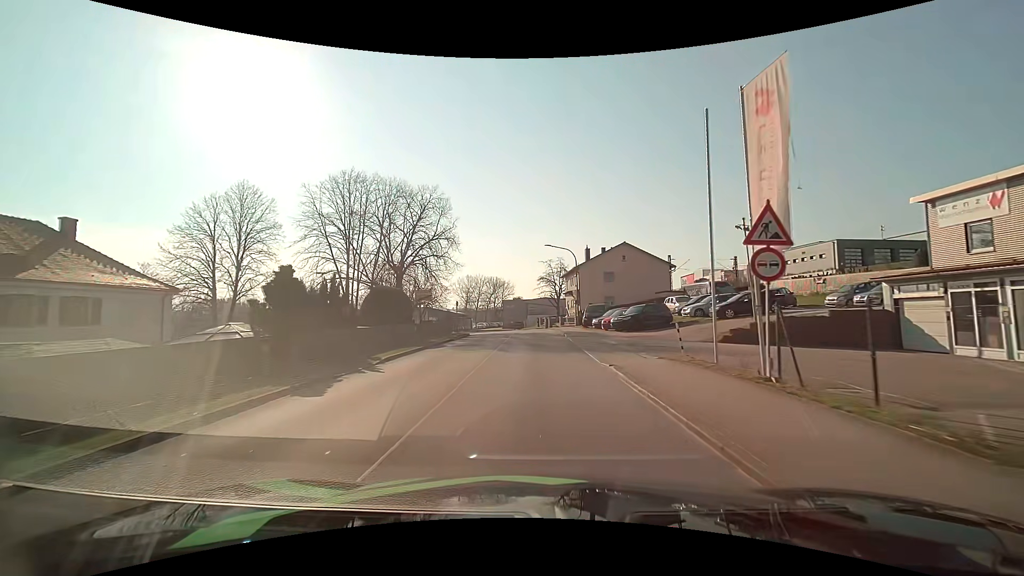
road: unclassified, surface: asphalt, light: Day
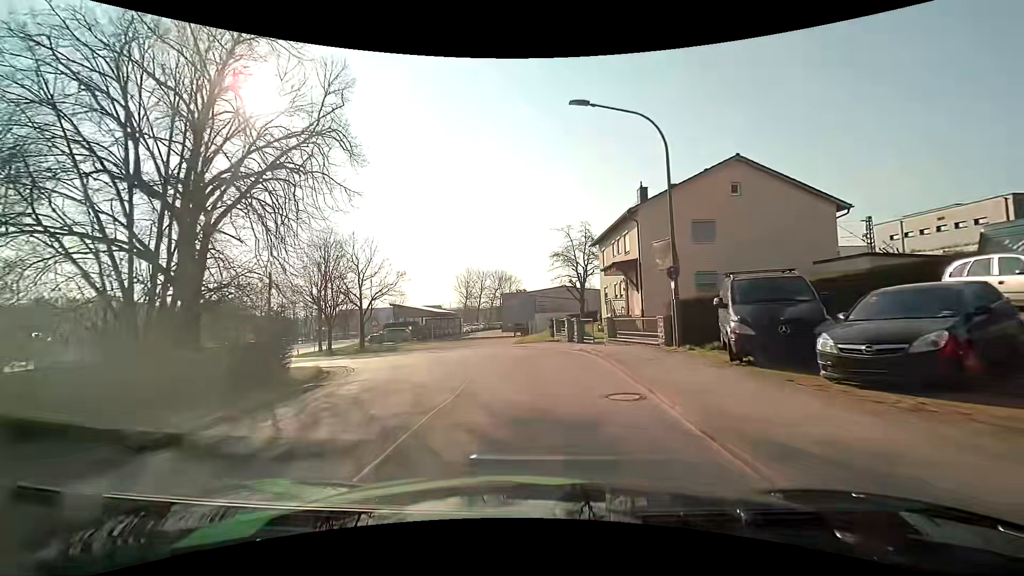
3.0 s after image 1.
(0.0, +29.6) m; -1°
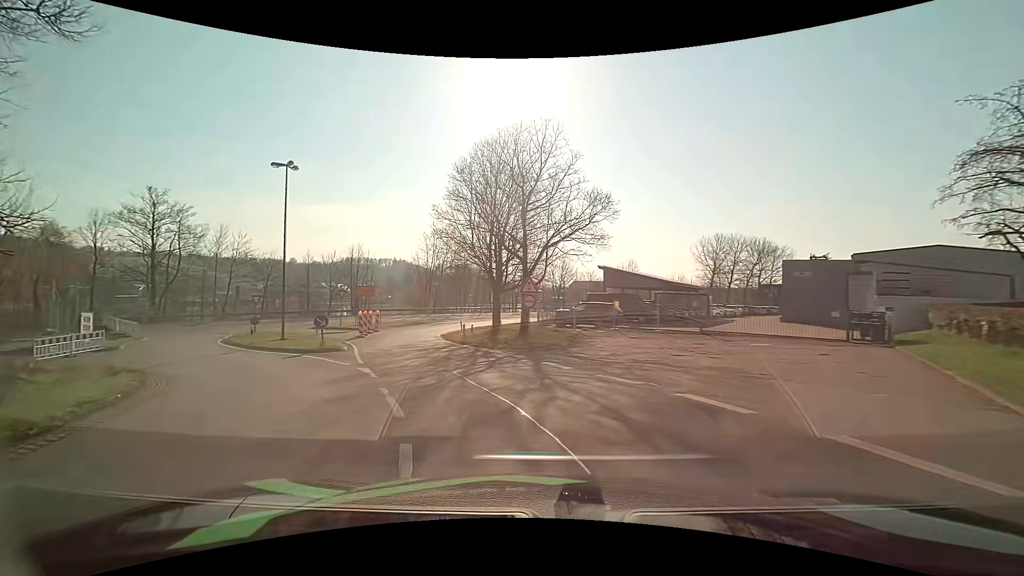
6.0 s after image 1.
(-3.7, +23.9) m; -26°
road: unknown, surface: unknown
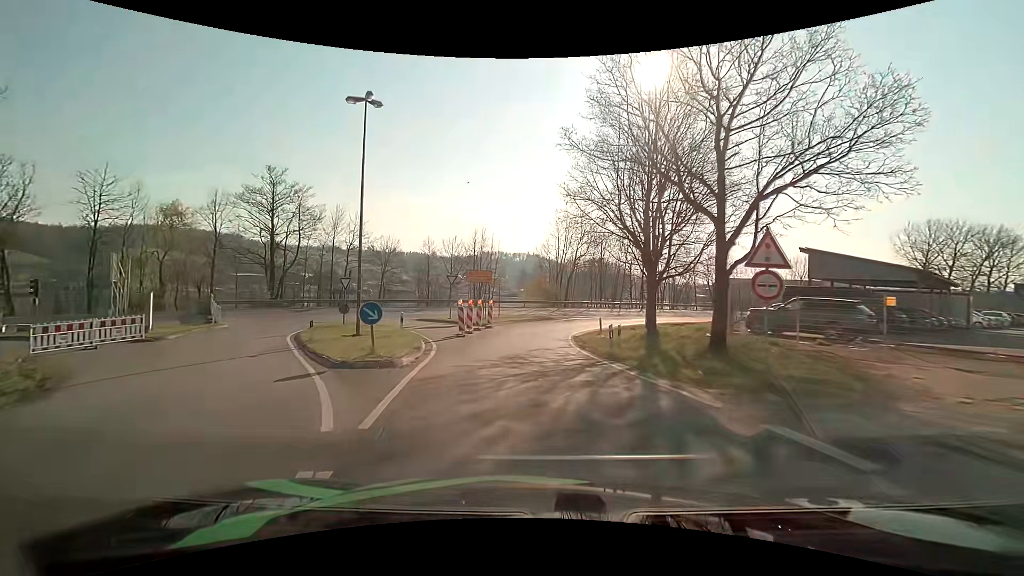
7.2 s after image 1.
(-1.6, +10.2) m; -15°
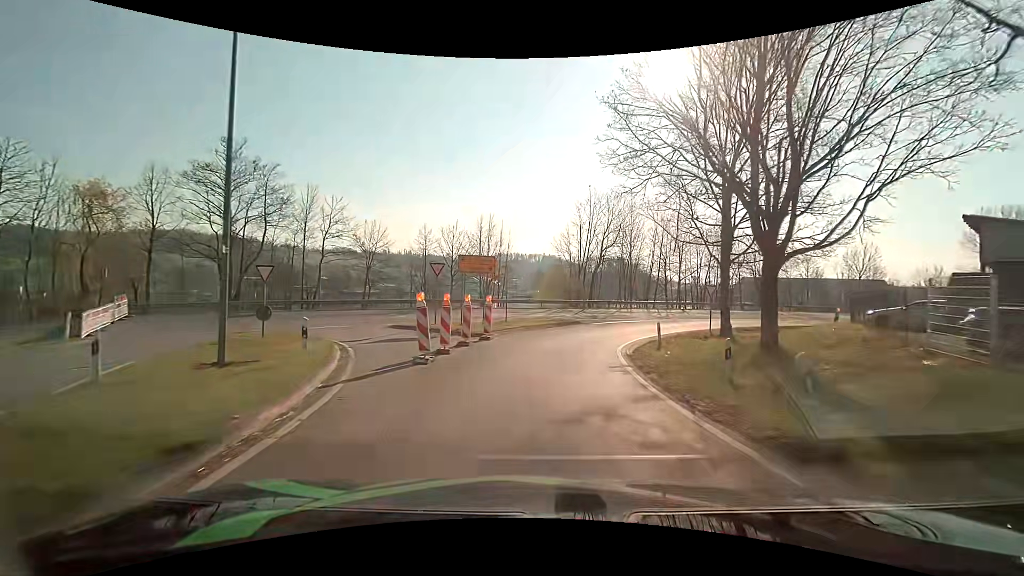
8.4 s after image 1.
(-0.3, +10.7) m; -2°
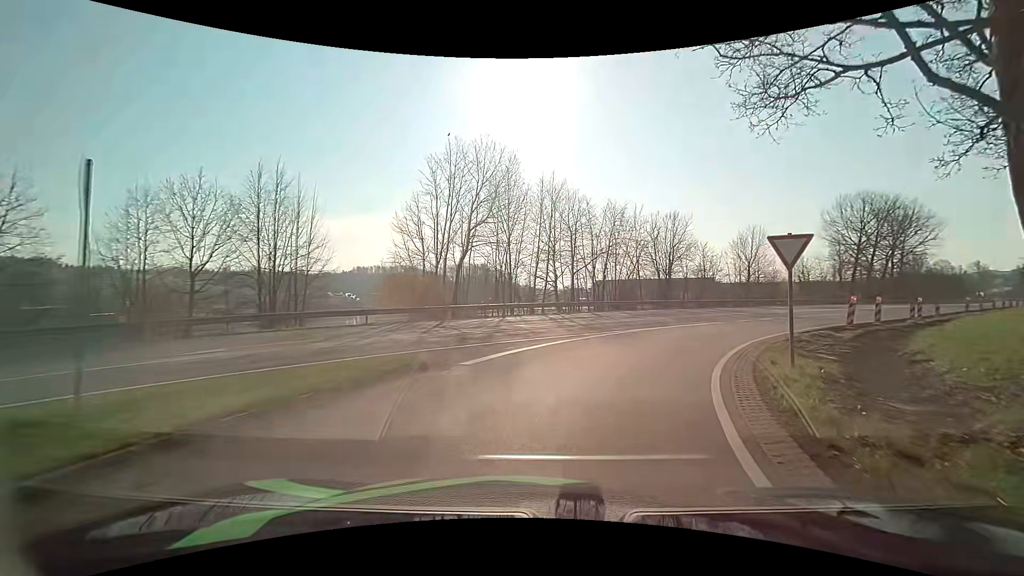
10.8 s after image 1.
(+1.5, +20.5) m; +15°
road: unclassified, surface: asphalt
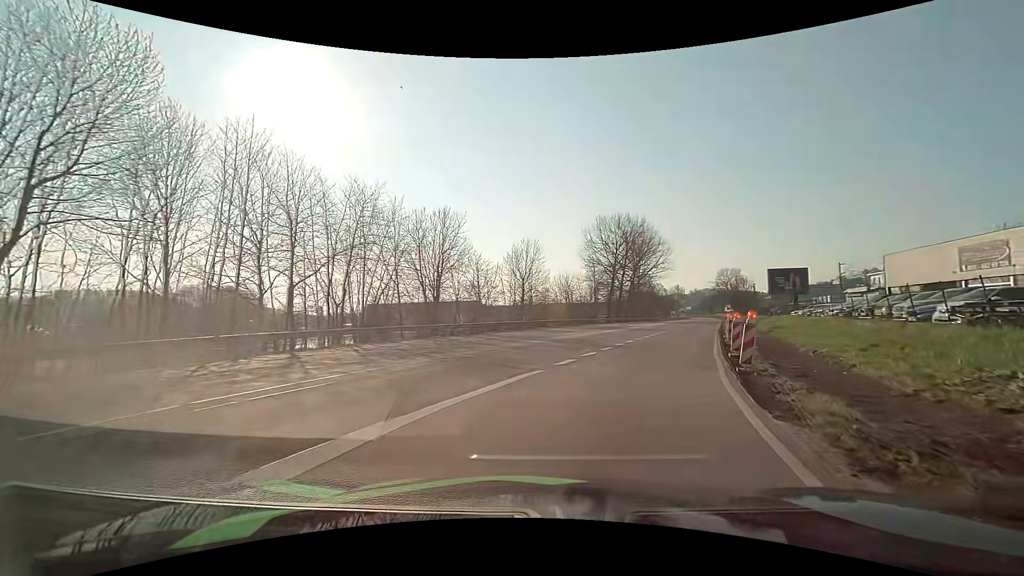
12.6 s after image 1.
(+3.4, +15.6) m; +26°
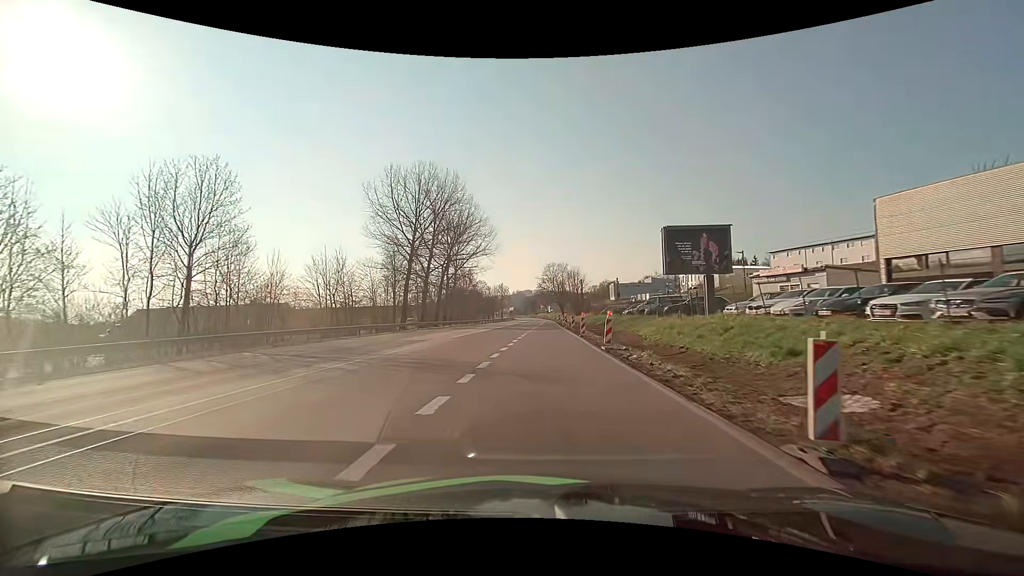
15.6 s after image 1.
(+8.0, +32.5) m; +20°
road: primary
(0, +10) (0, +20) (0, +30) (0, +40) (0, +50) (0, +60) (0, +70) (0, +80) (0, +90) (0, +100) m
